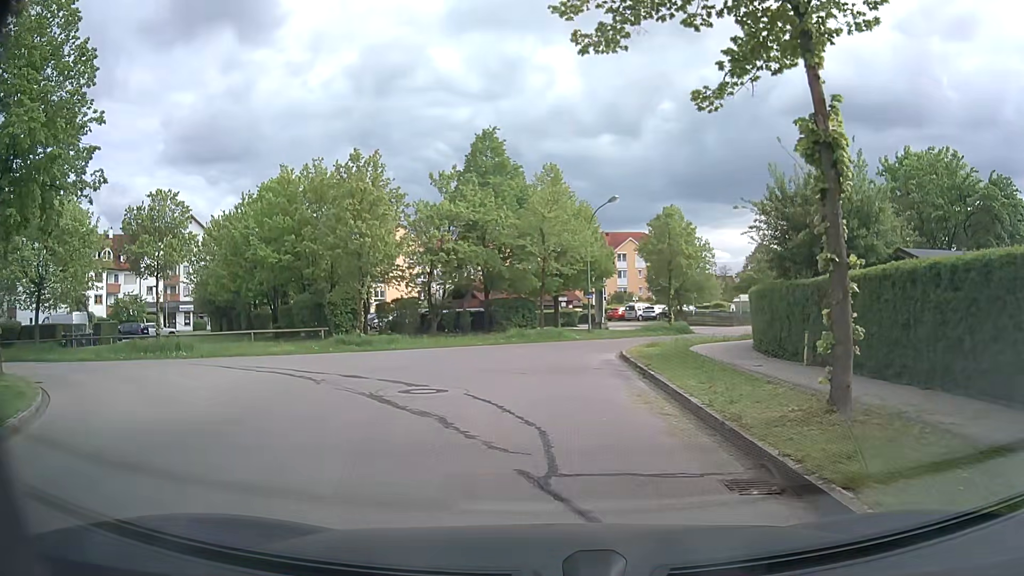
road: residential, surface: asphalt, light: Day
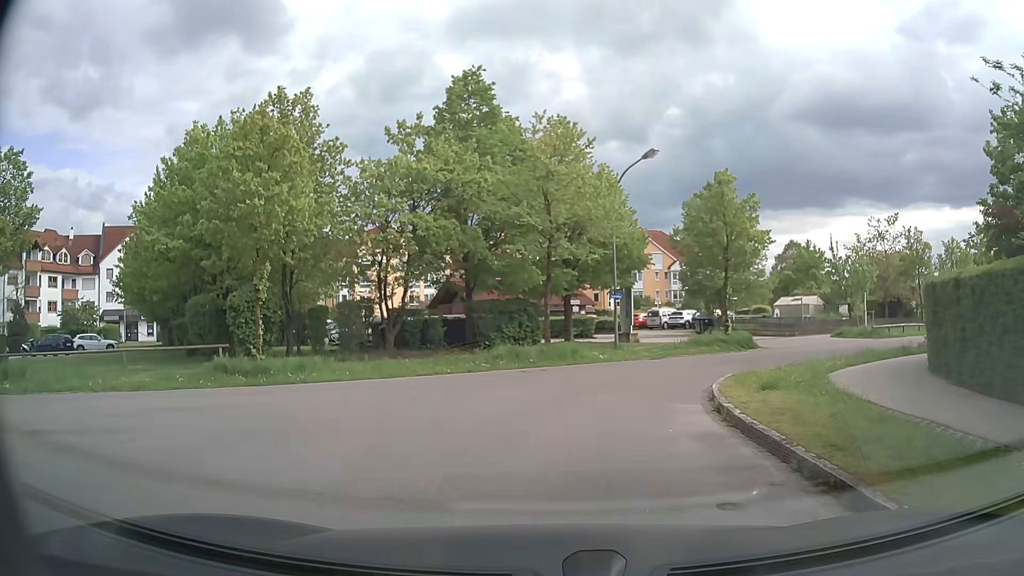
(0.0, +11.4) m; 0°
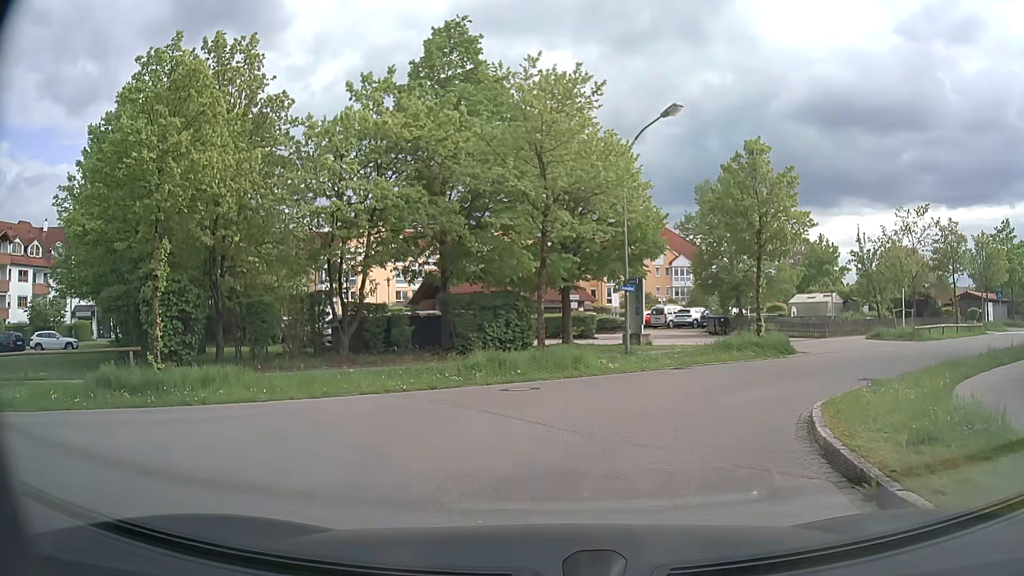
(0.0, +5.1) m; +1°
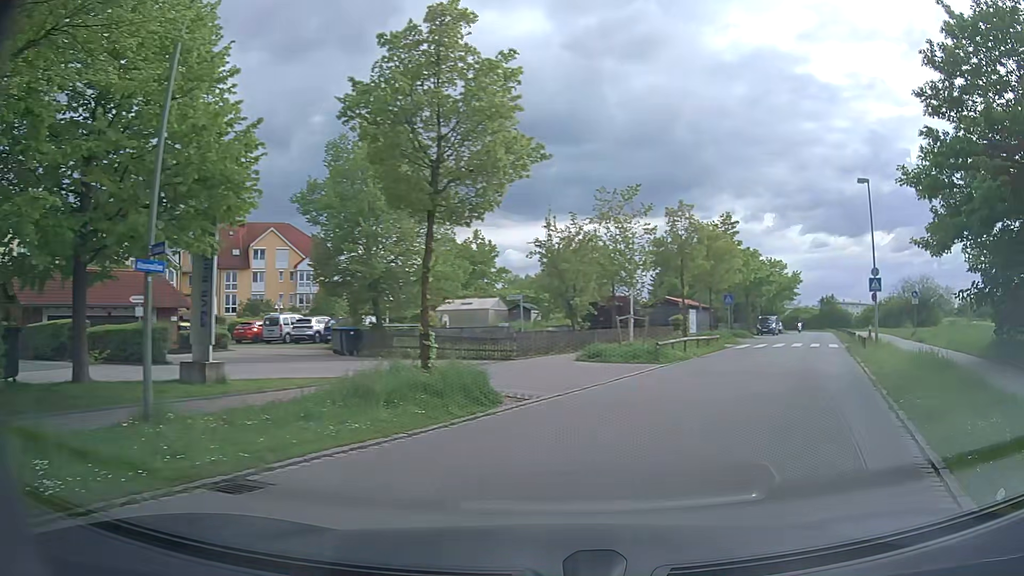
(+1.9, +11.5) m; +32°
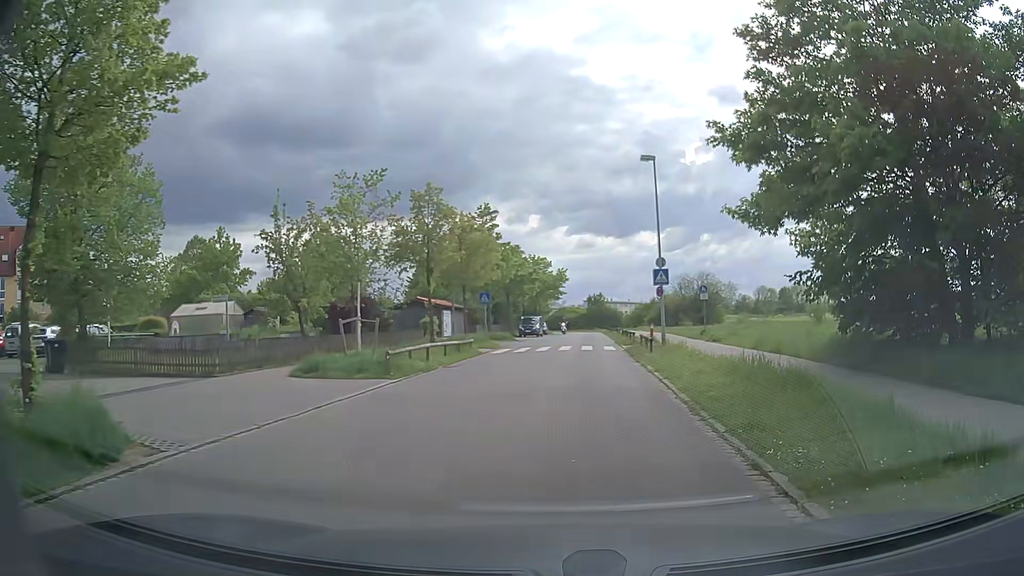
(+0.8, +4.6) m; +19°
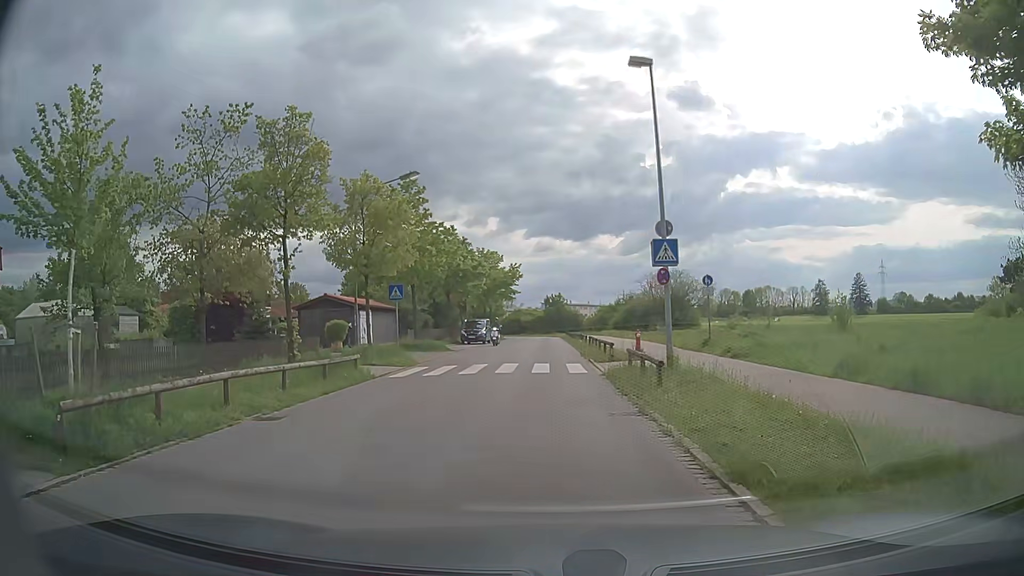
(+0.7, +10.9) m; +4°
